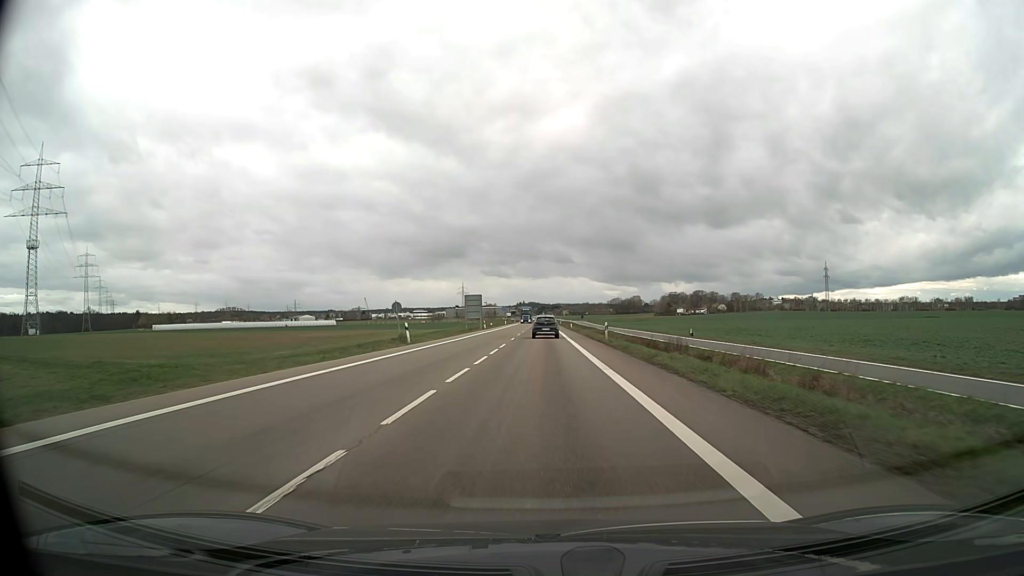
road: secondary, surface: asphalt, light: Day
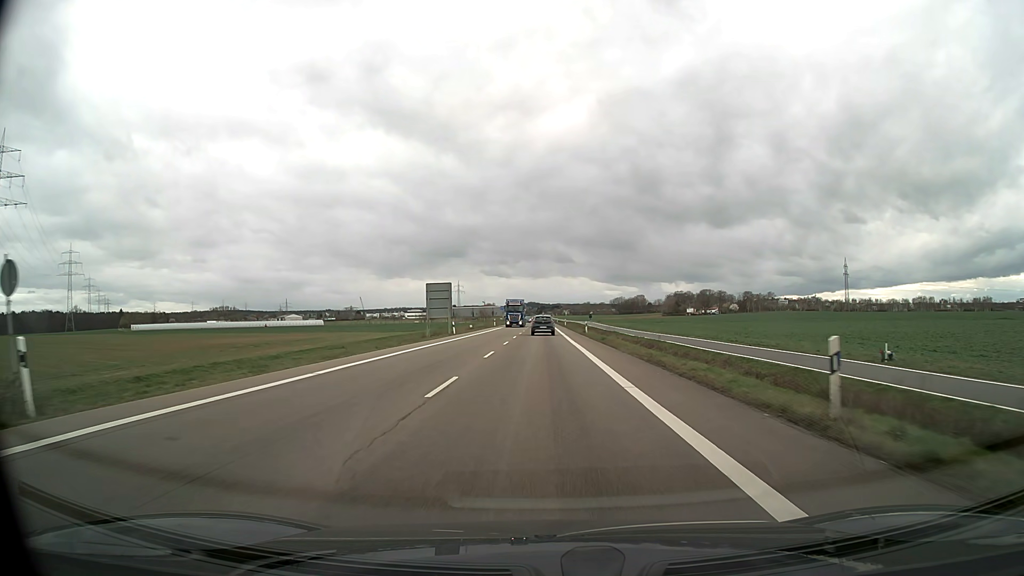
(0.0, +31.3) m; 0°
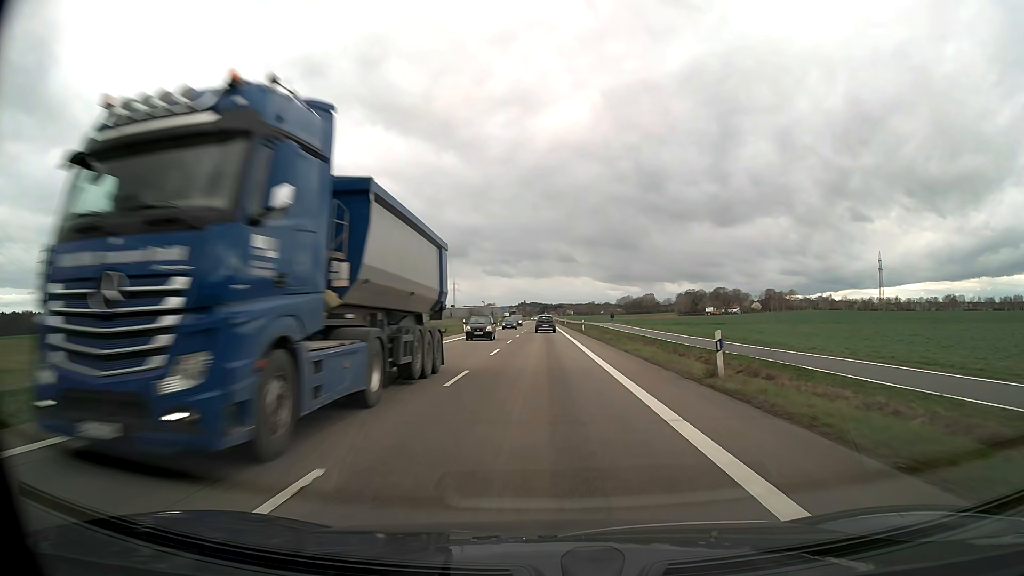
(0.0, +44.1) m; 0°
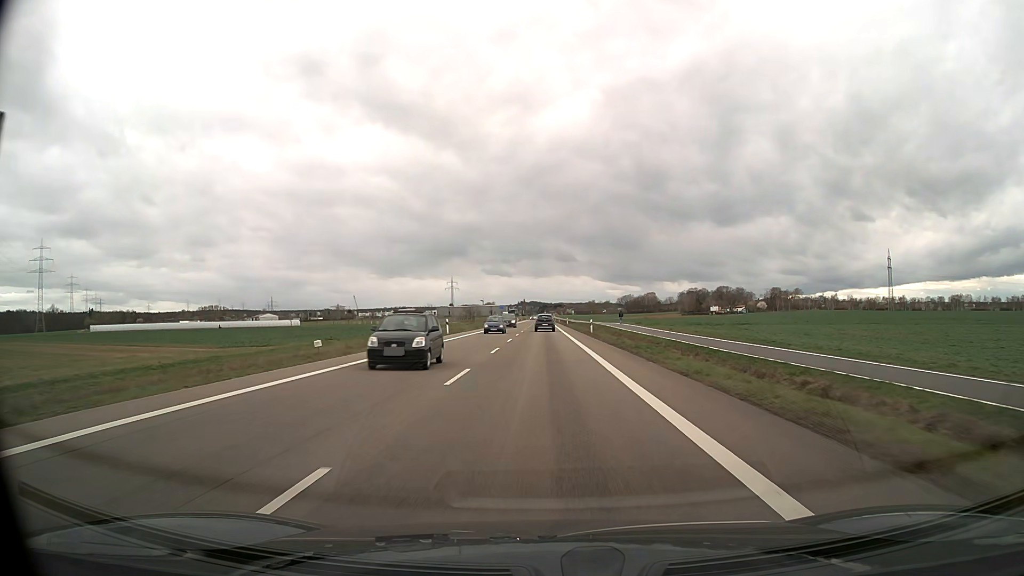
(0.0, +11.4) m; 0°
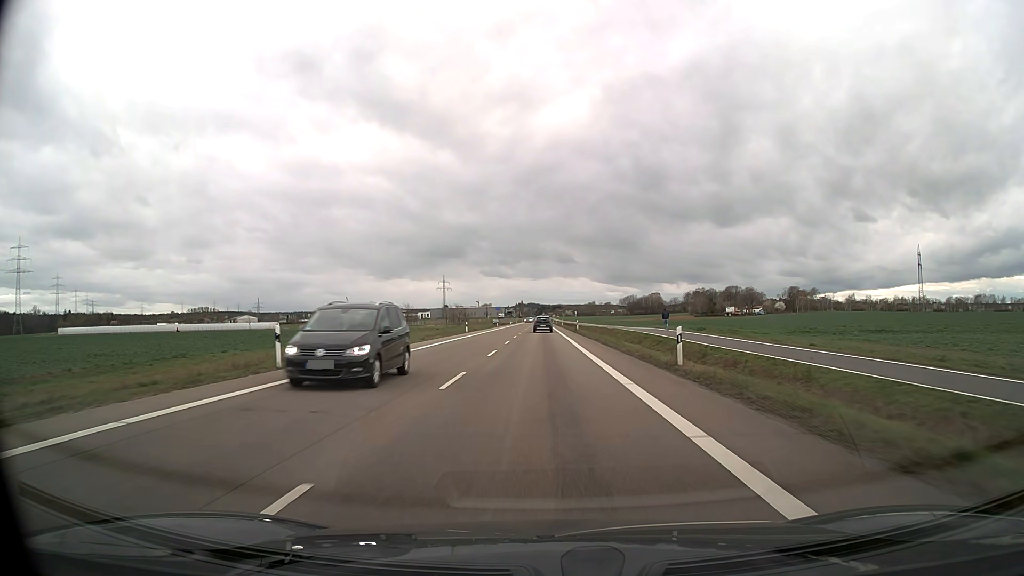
(0.0, +34.9) m; 0°
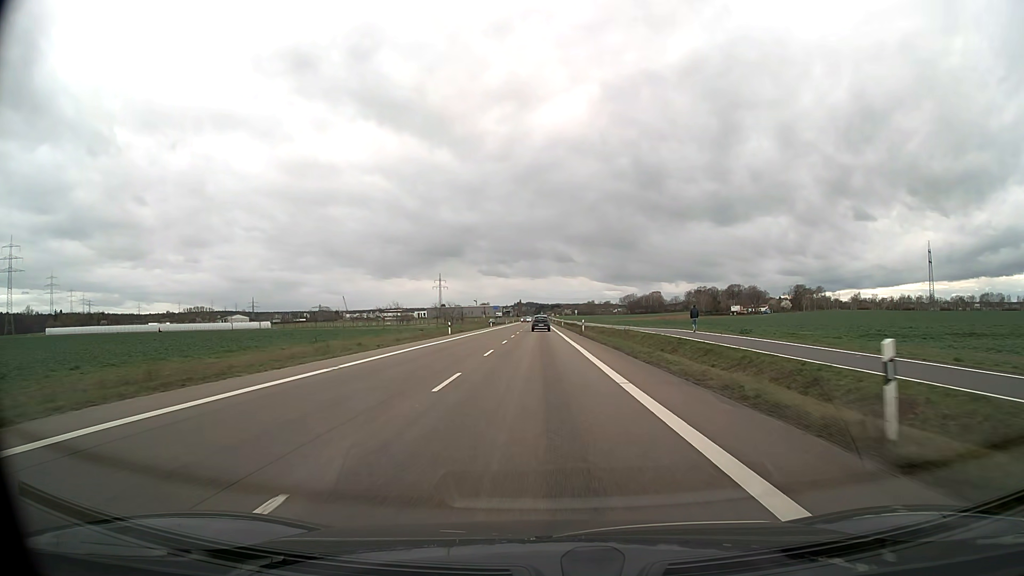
(0.0, +11.8) m; 0°
(0, +10) (0, +20) (0, +30) (0, +40) (0, +50) (0, +60) (0, +70) (0, +80) (0, +90) (0, +100) m
